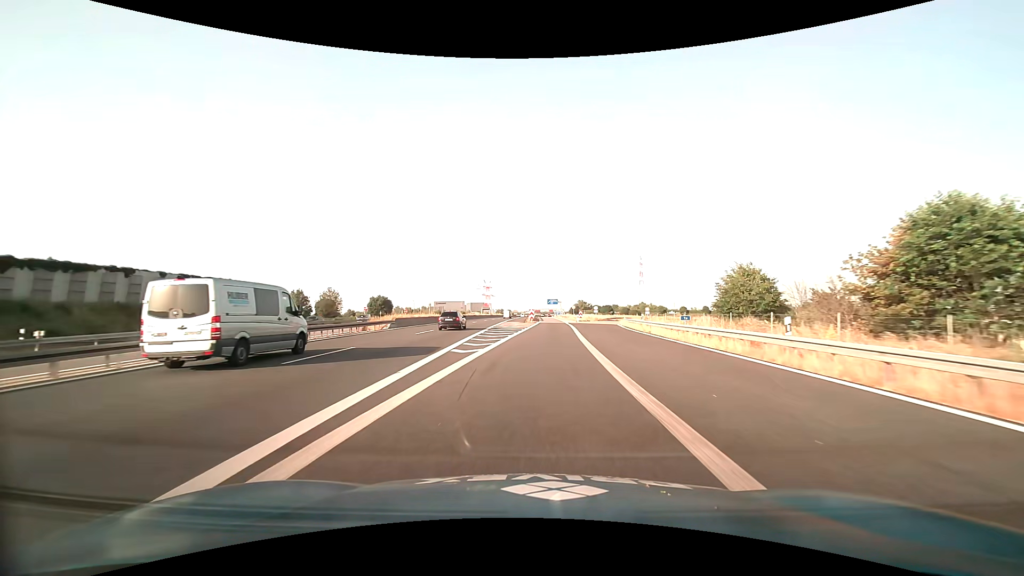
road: motorway_link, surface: asphalt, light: Day
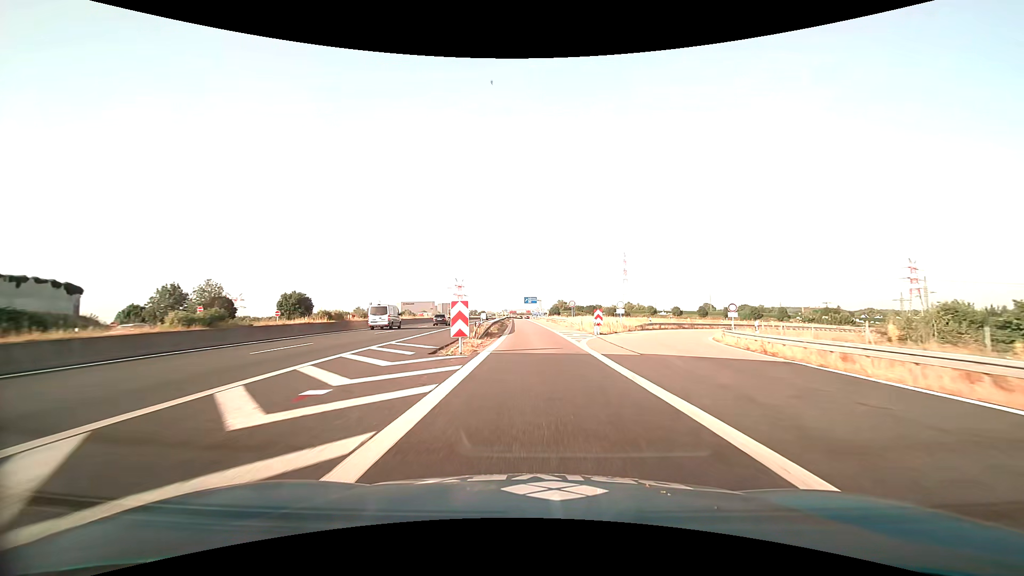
(+1.5, +48.7) m; +3°
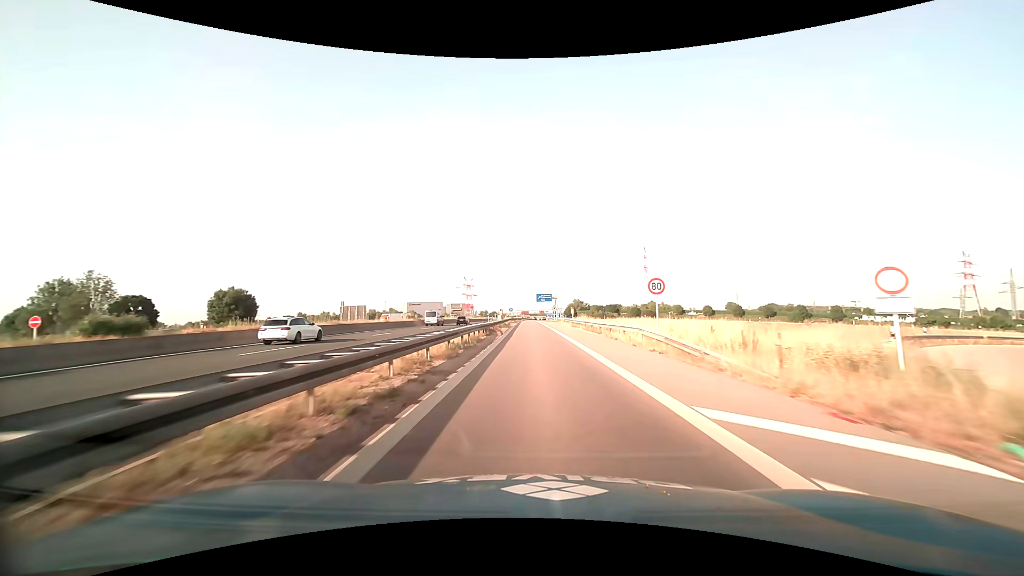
(-0.1, +35.0) m; -1°
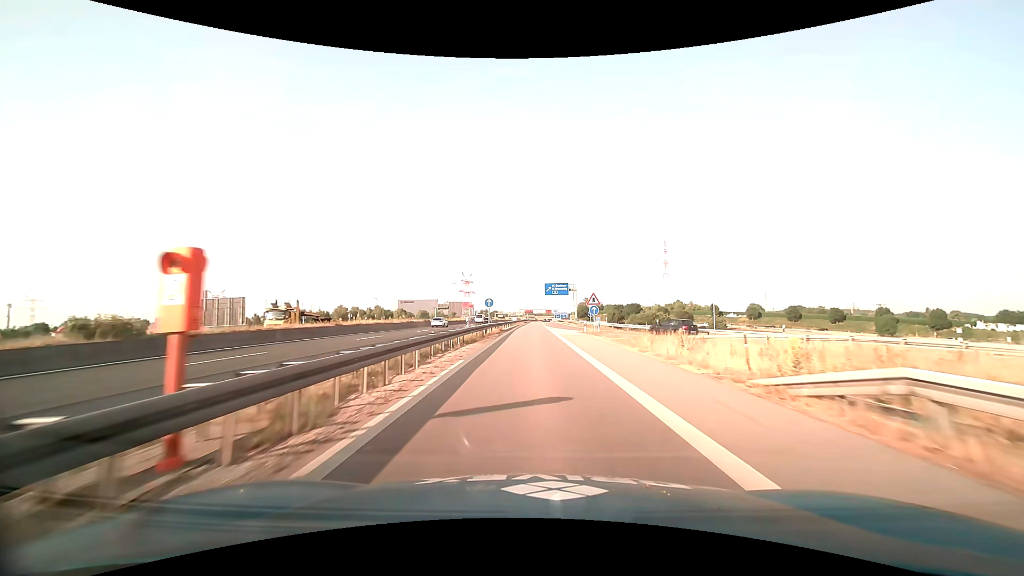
(-0.6, +56.8) m; -1°
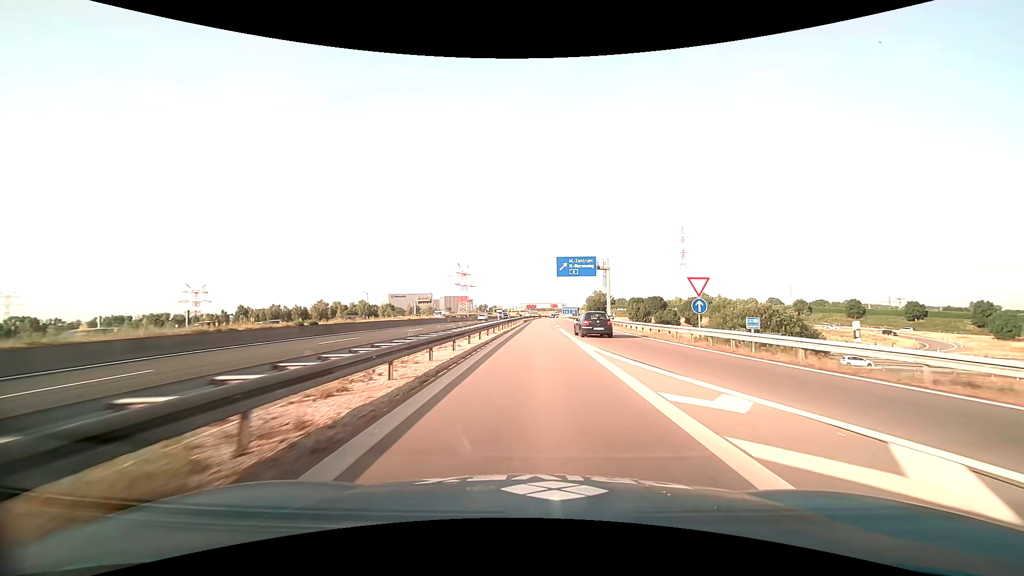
(-0.2, +43.4) m; 0°
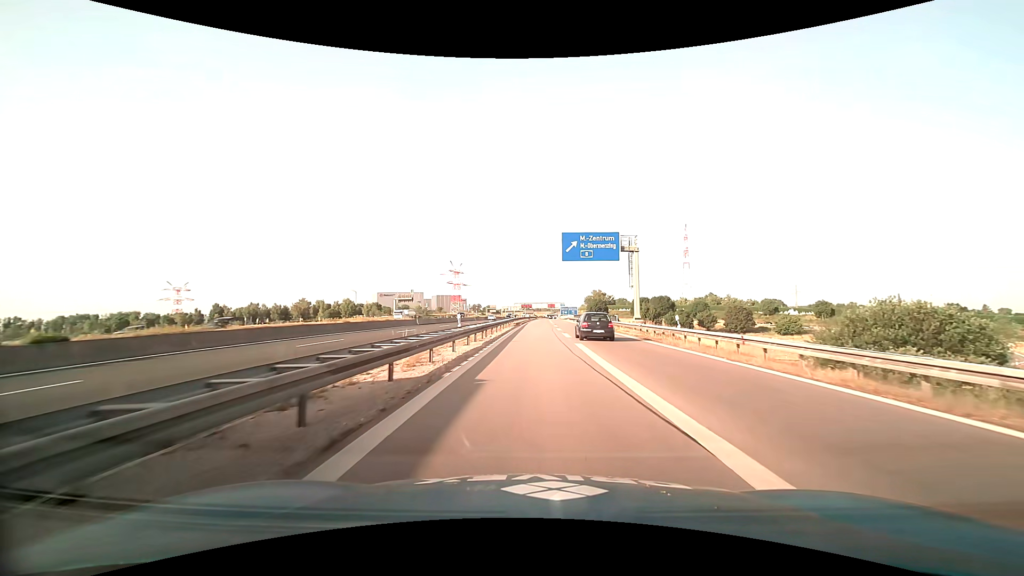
(+0.1, +20.3) m; 0°
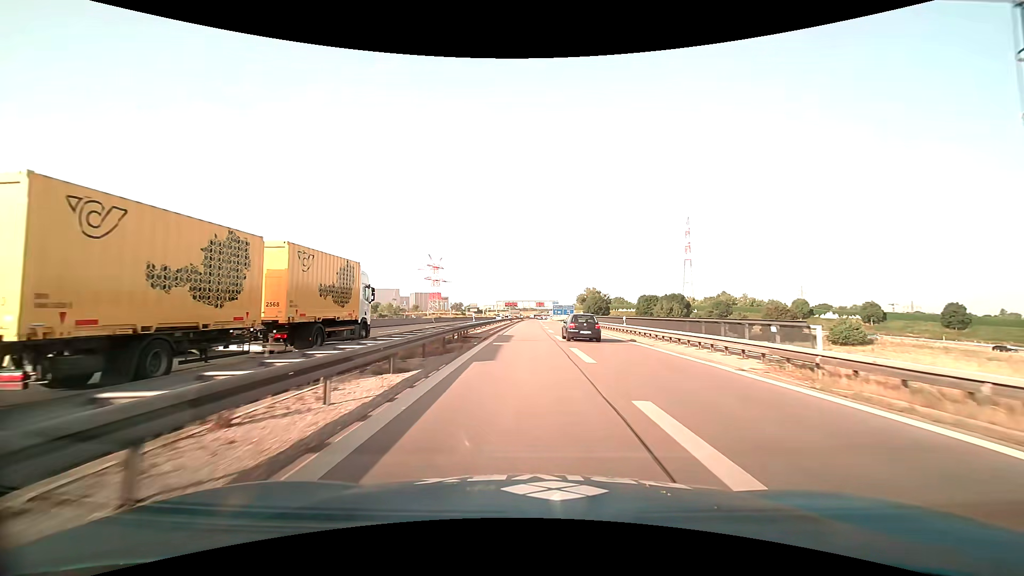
(+0.3, +38.5) m; +2°
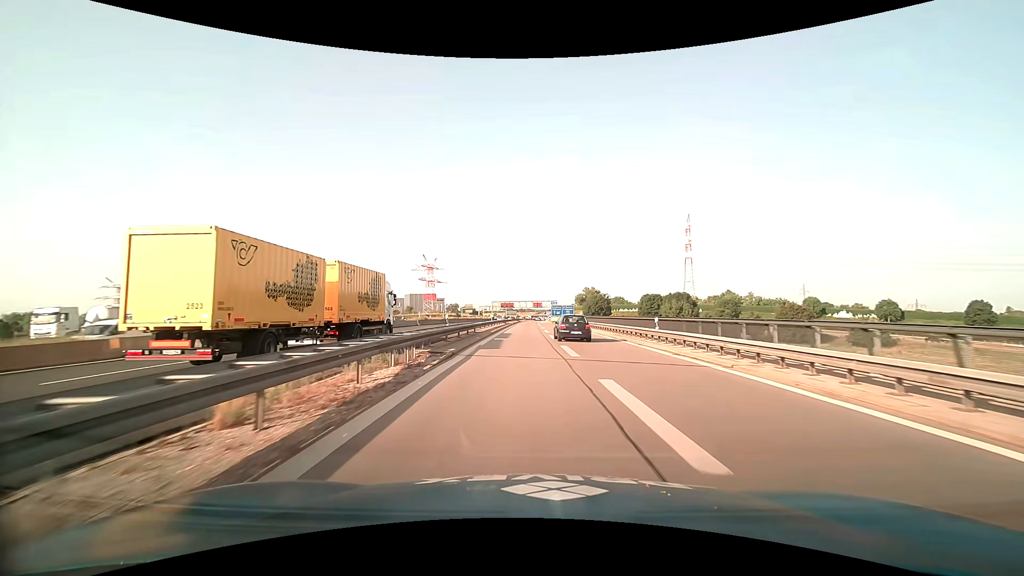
(0.0, +9.6) m; 0°
(0, +10) (0, +20) (0, +30) (+1, +40) (+1, +50) (+1, +60) (+2, +70) (+2, +80) (+2, +90) (+3, +100) m
